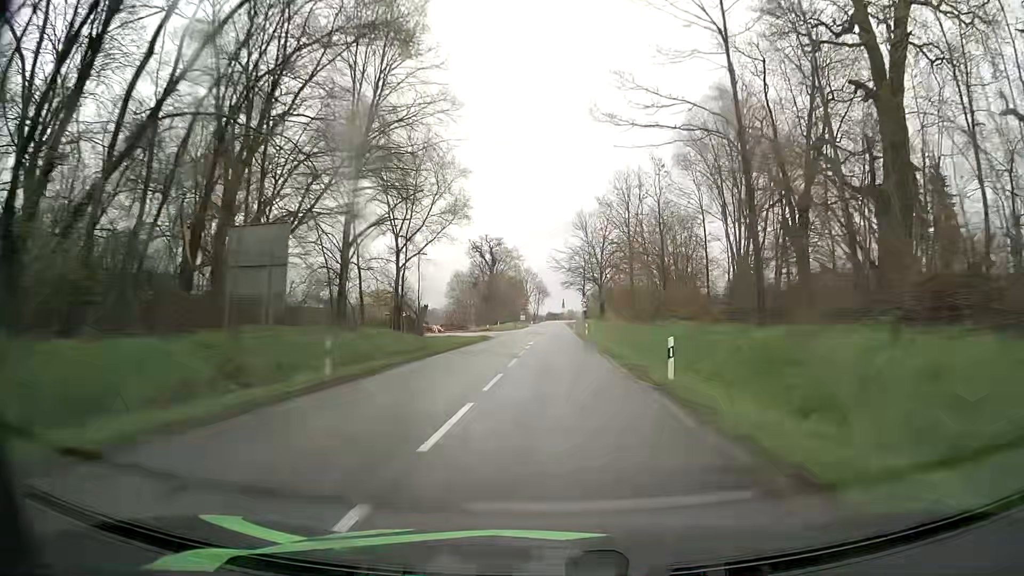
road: secondary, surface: asphalt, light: Day
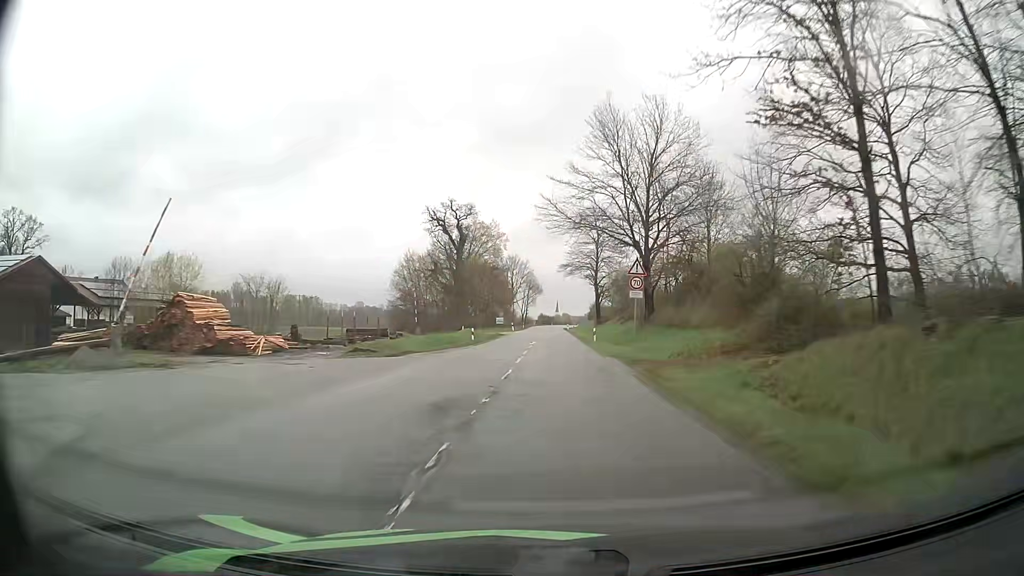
(+0.3, +52.8) m; 0°
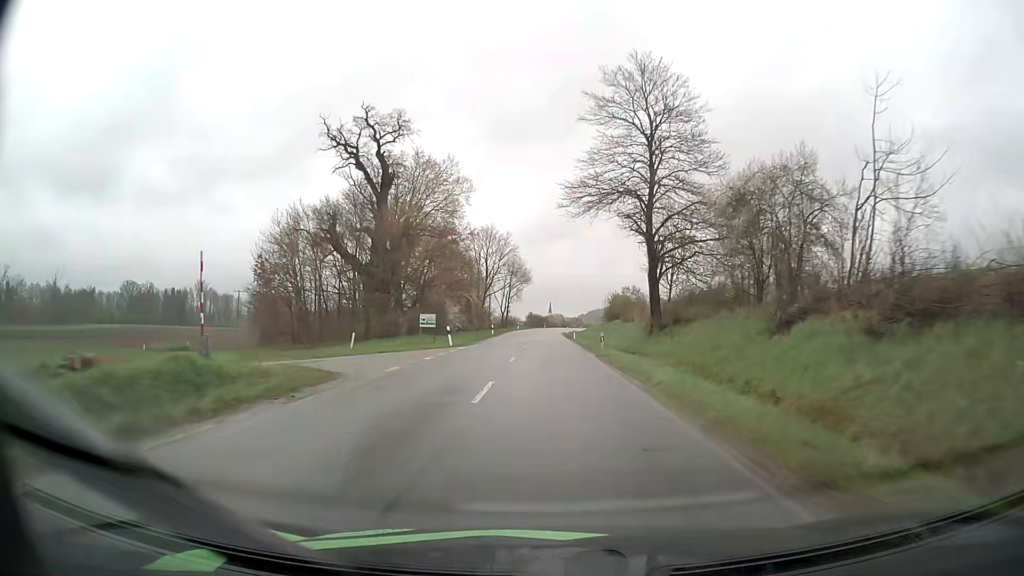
(+0.4, +52.7) m; +1°
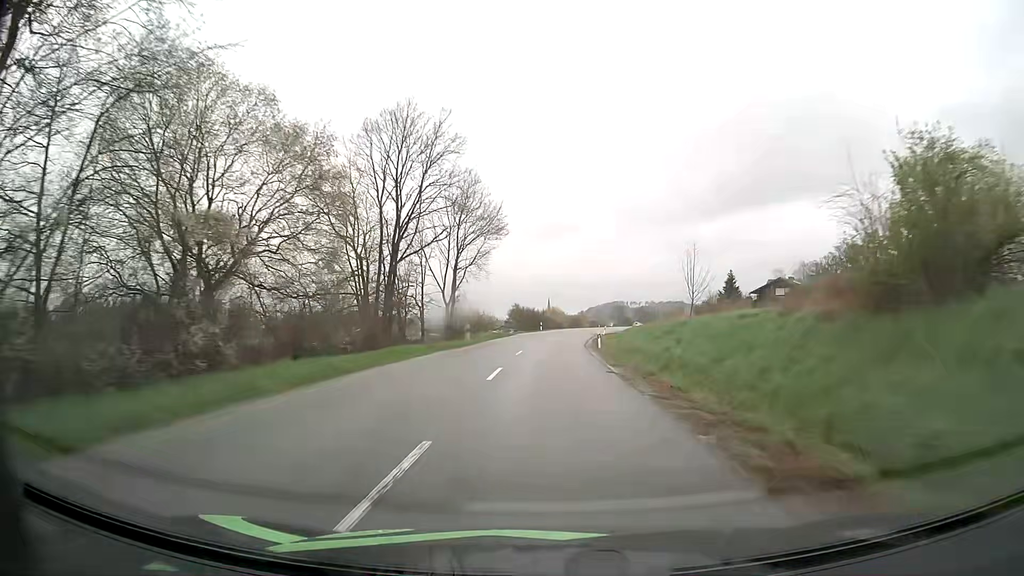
(+0.1, +65.2) m; 0°
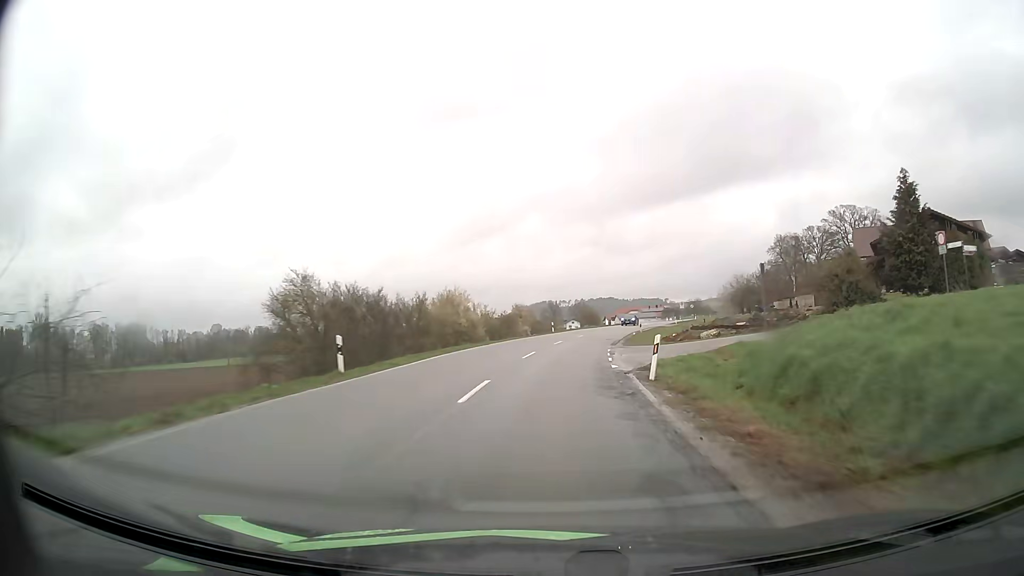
(+2.2, +63.4) m; +6°
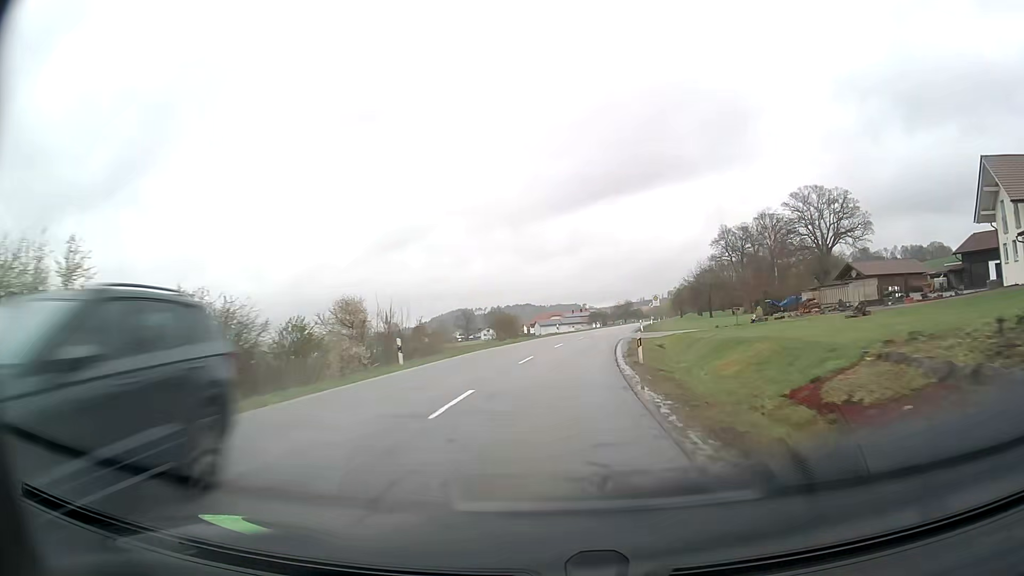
(+2.4, +37.3) m; +7°
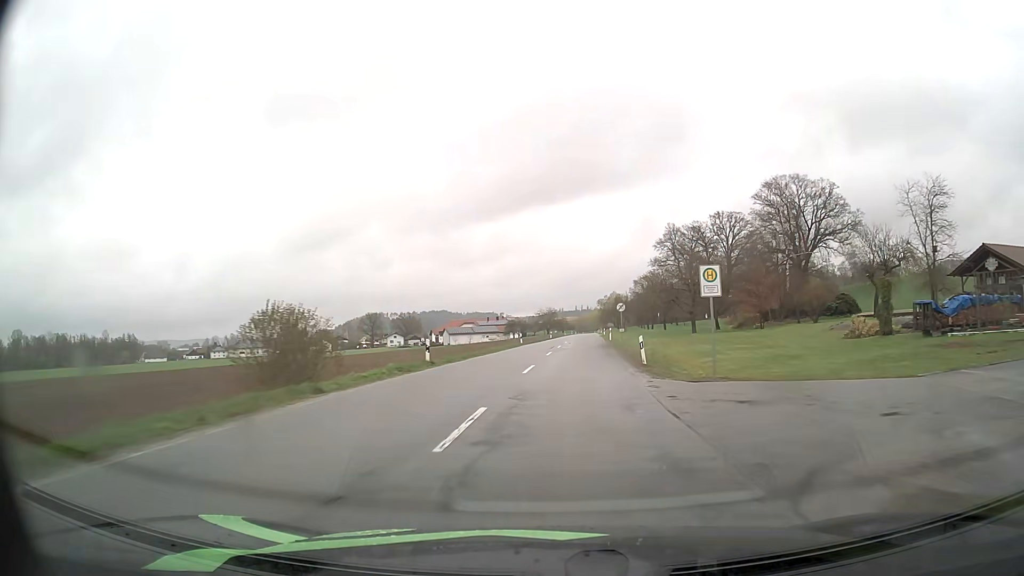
(+1.9, +38.4) m; +6°
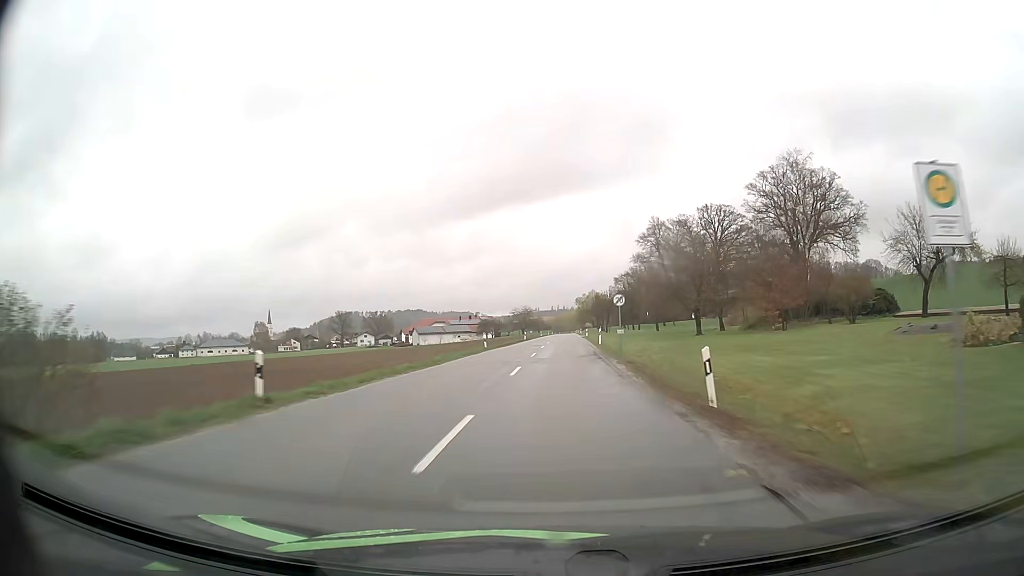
(+0.3, +13.2) m; +2°
(0, +10) (0, +20) (+1, +30) (+1, +40) (+1, +50) (+2, +60) (+2, +70) (+2, +80) (+3, +90) (+3, +100) m
